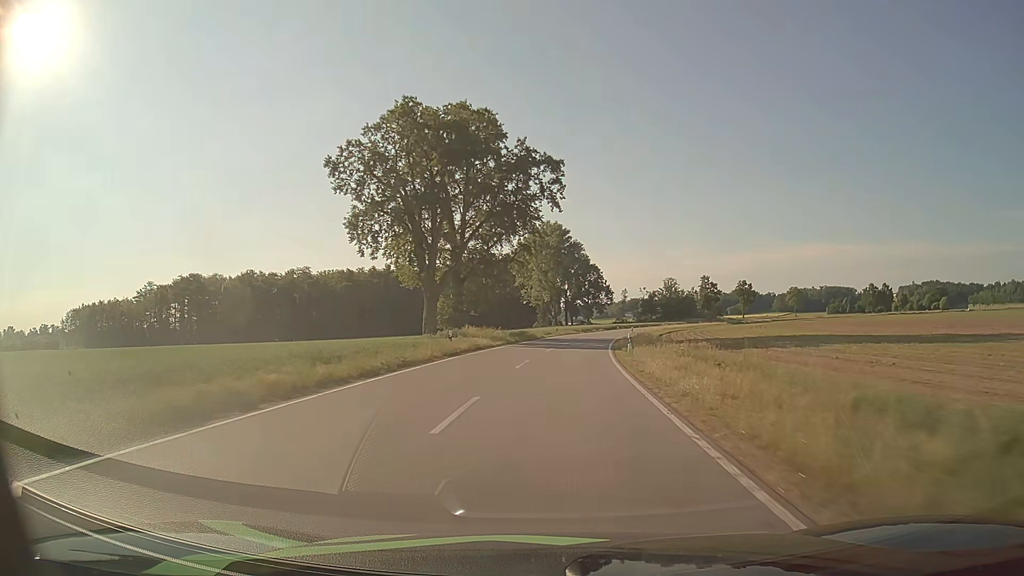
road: tertiary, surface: asphalt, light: Day
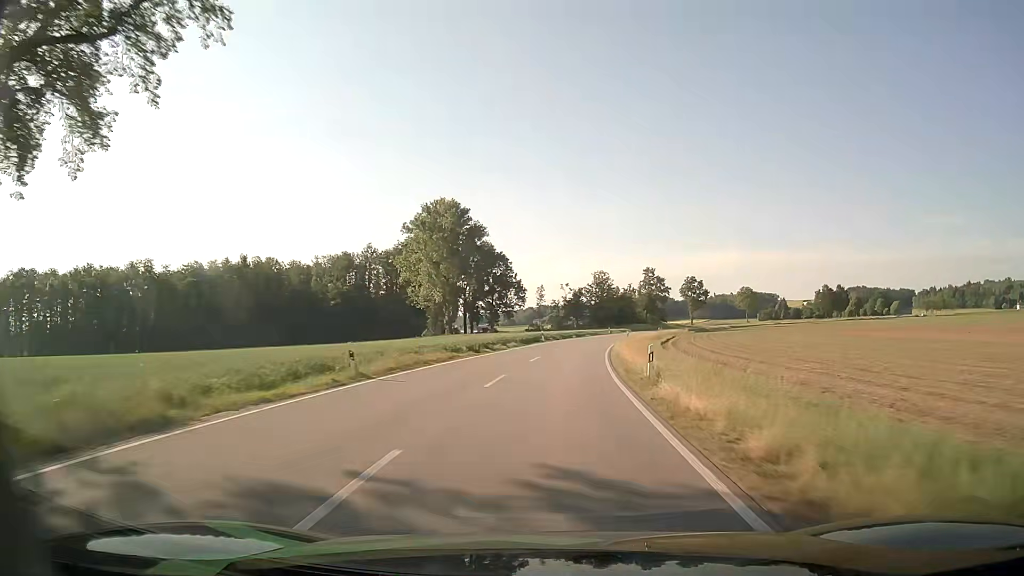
(+3.8, +53.0) m; +8°
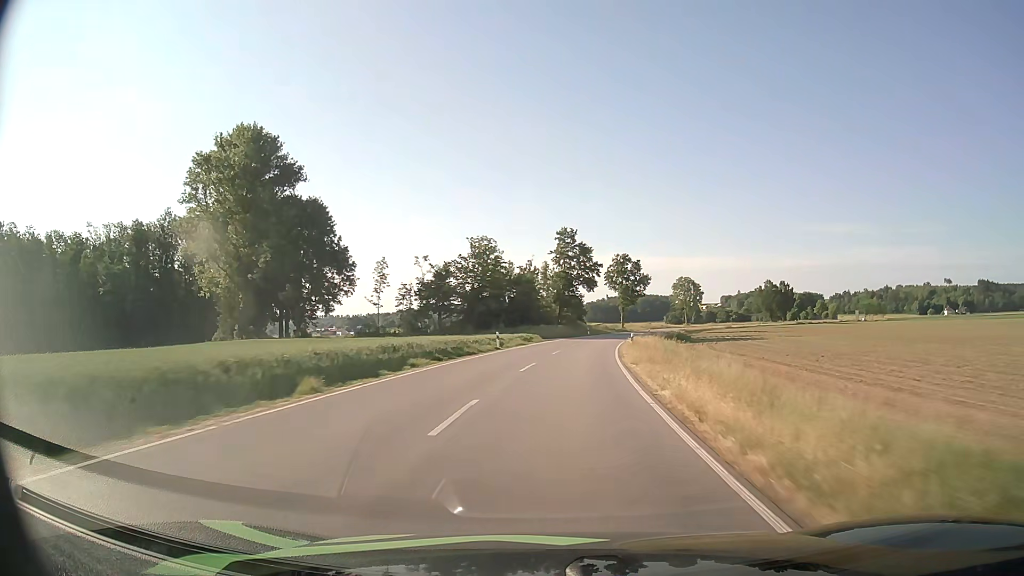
(+5.7, +67.0) m; +9°
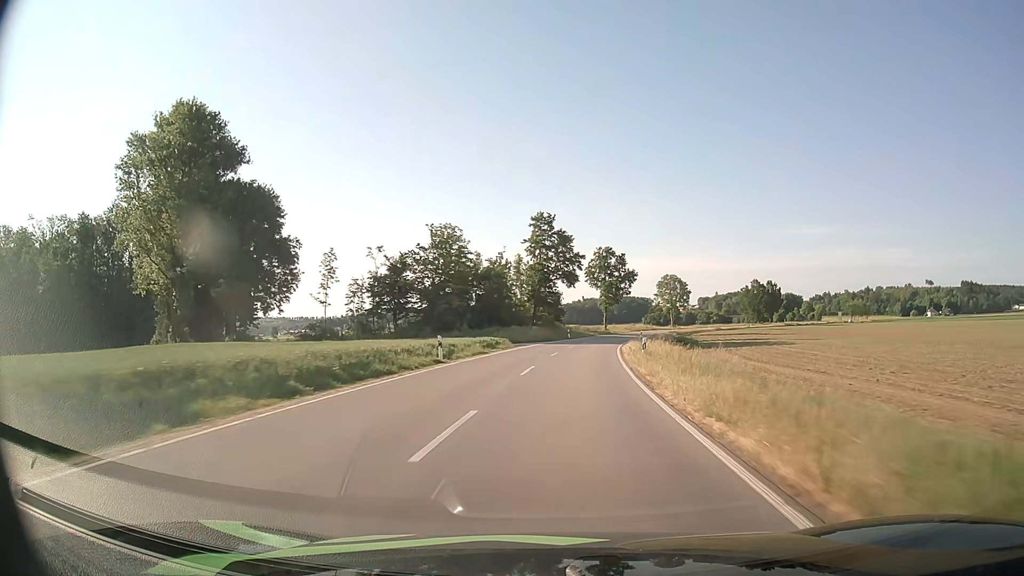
(+0.3, +13.7) m; +2°
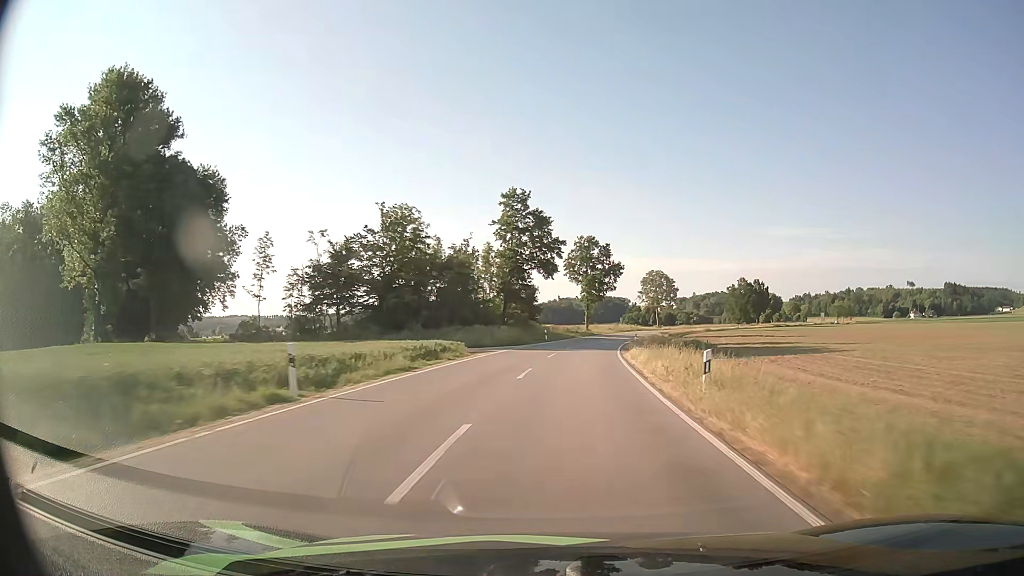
(+0.2, +13.6) m; +2°
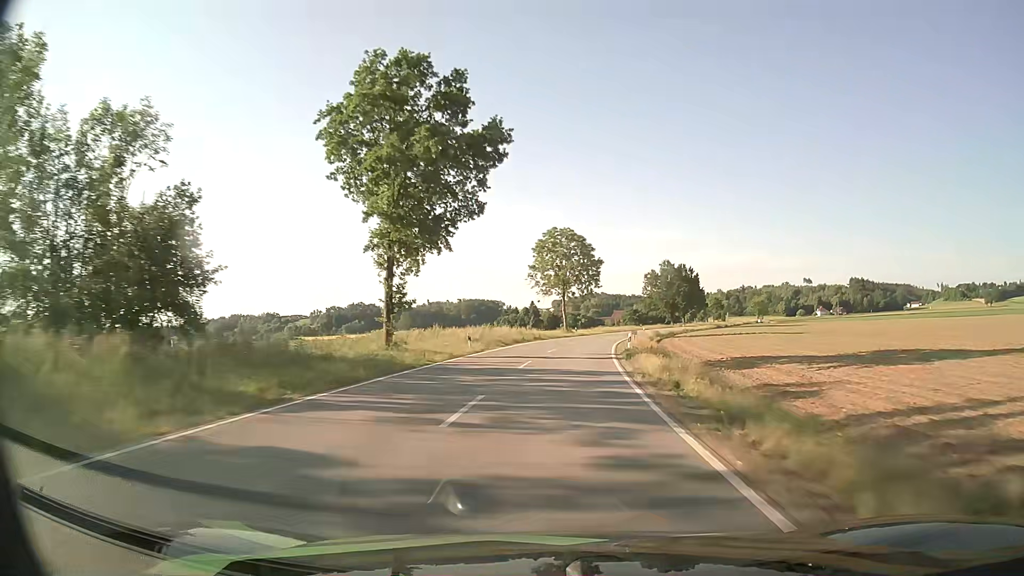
(+7.1, +68.2) m; +11°
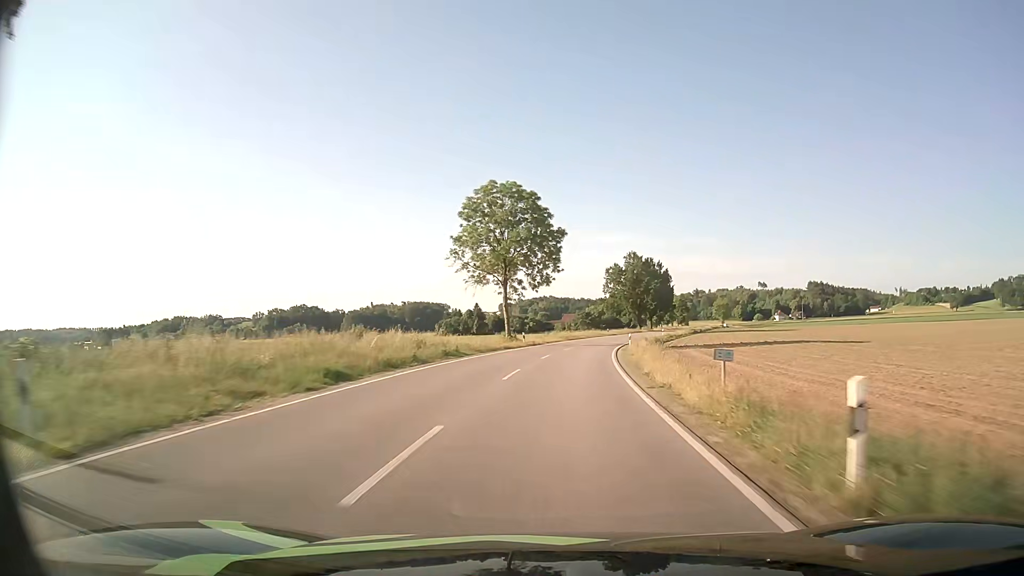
(+1.1, +28.1) m; +4°
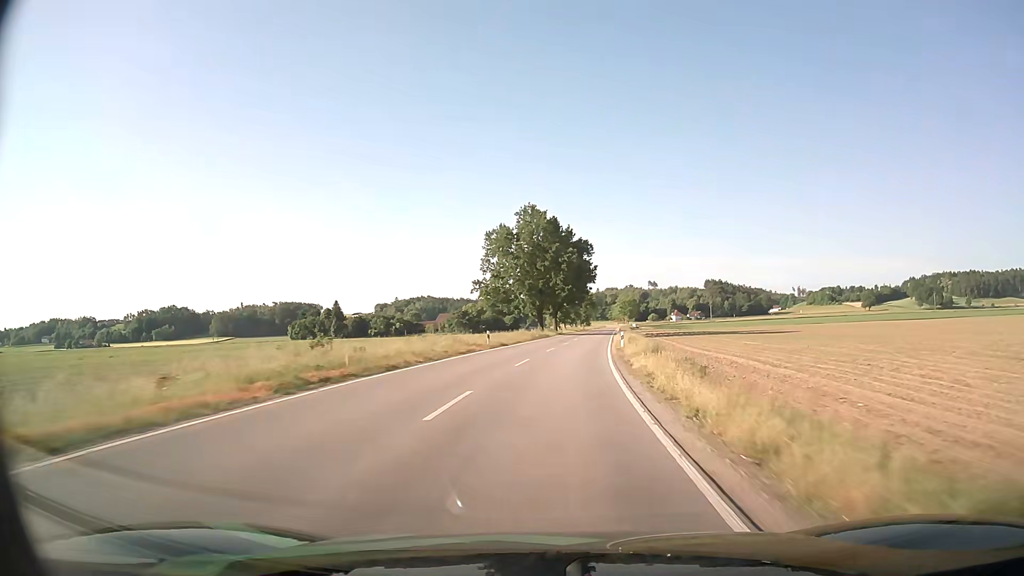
(+4.9, +55.5) m; +10°
(0, +10) (+1, +20) (+1, +30) (+2, +40) (+3, +50) (+4, +60) (+5, +70) (+6, +80) (+8, +90) (+9, +100) m
